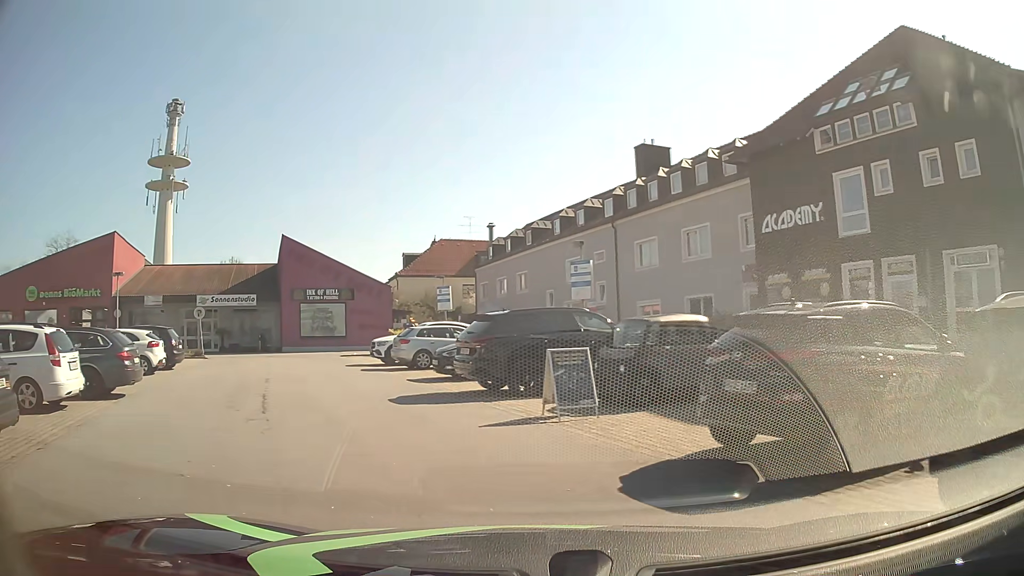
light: Day
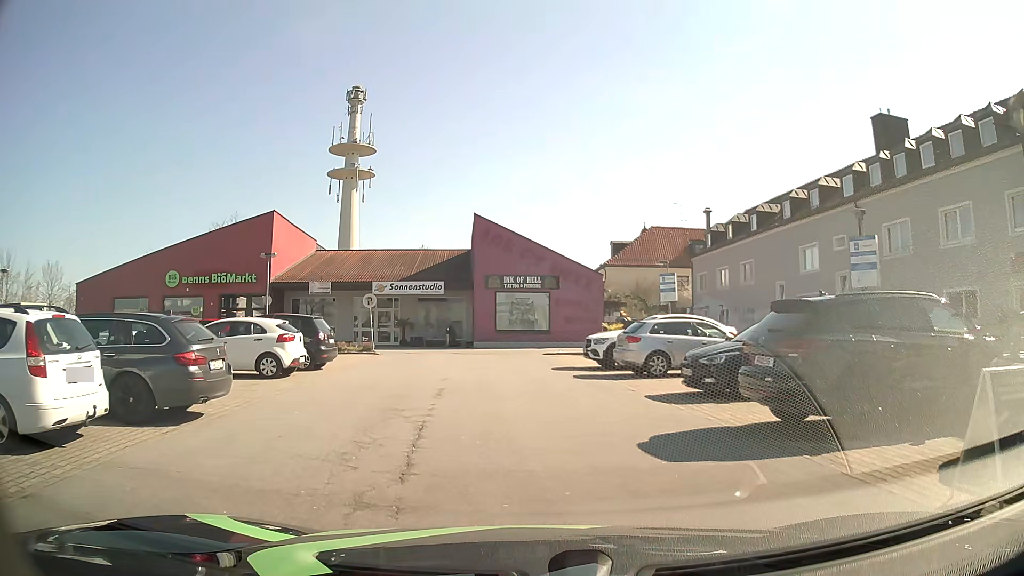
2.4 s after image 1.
(-1.0, +5.6) m; -15°
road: service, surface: asphalt
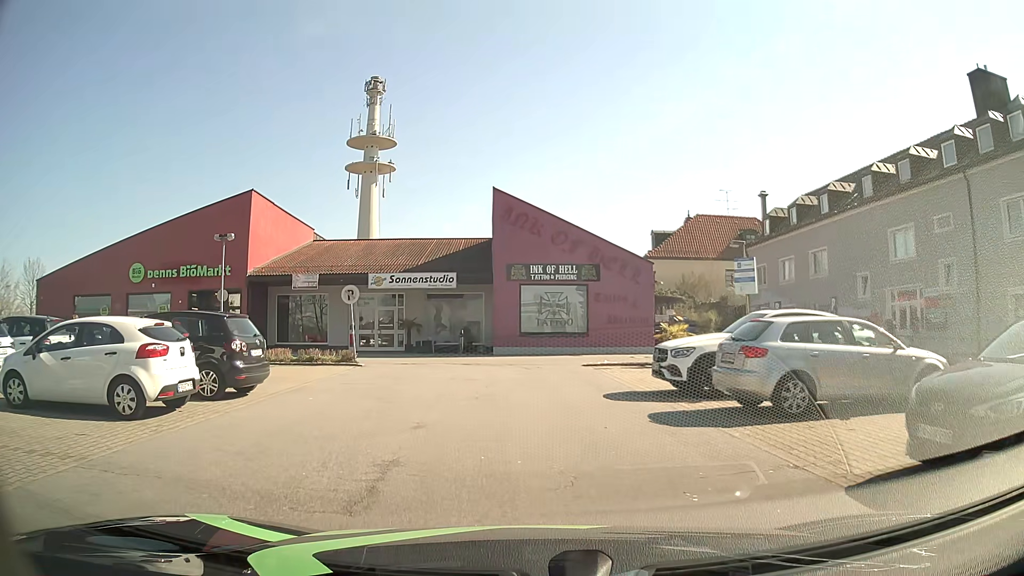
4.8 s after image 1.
(-0.1, +7.3) m; -2°
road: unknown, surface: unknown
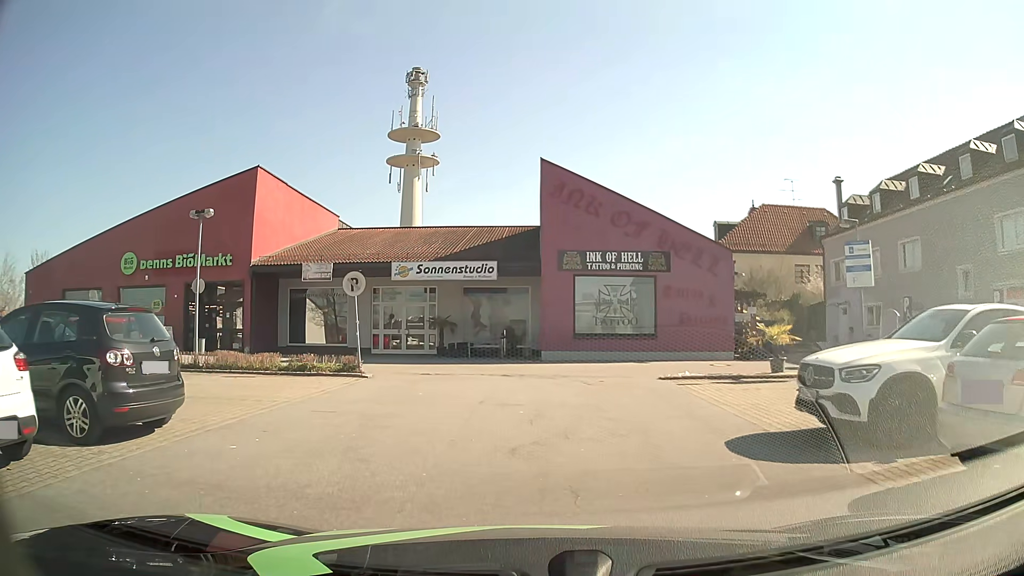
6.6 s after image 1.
(-0.1, +5.1) m; -3°
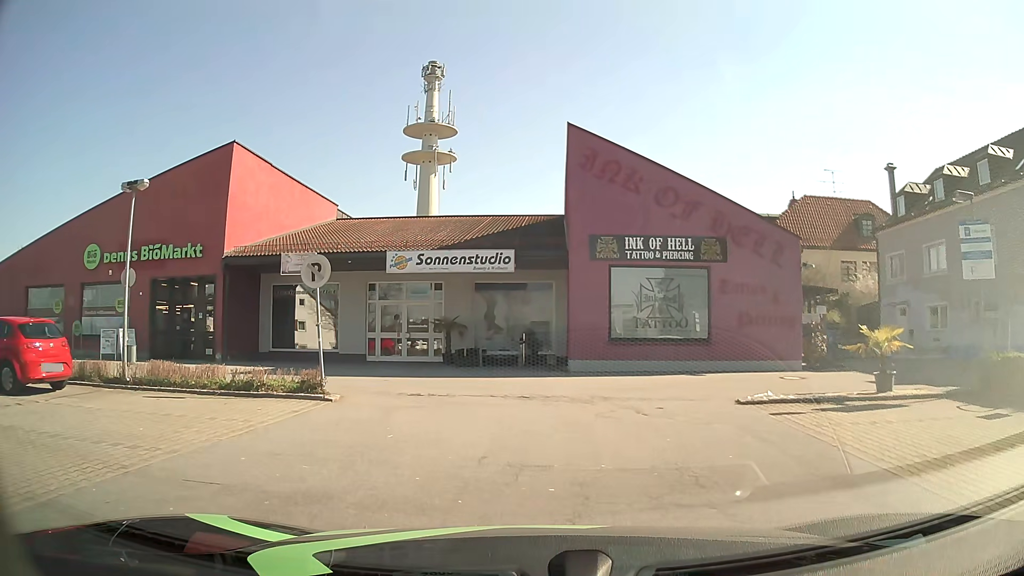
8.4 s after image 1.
(-0.2, +4.6) m; -3°
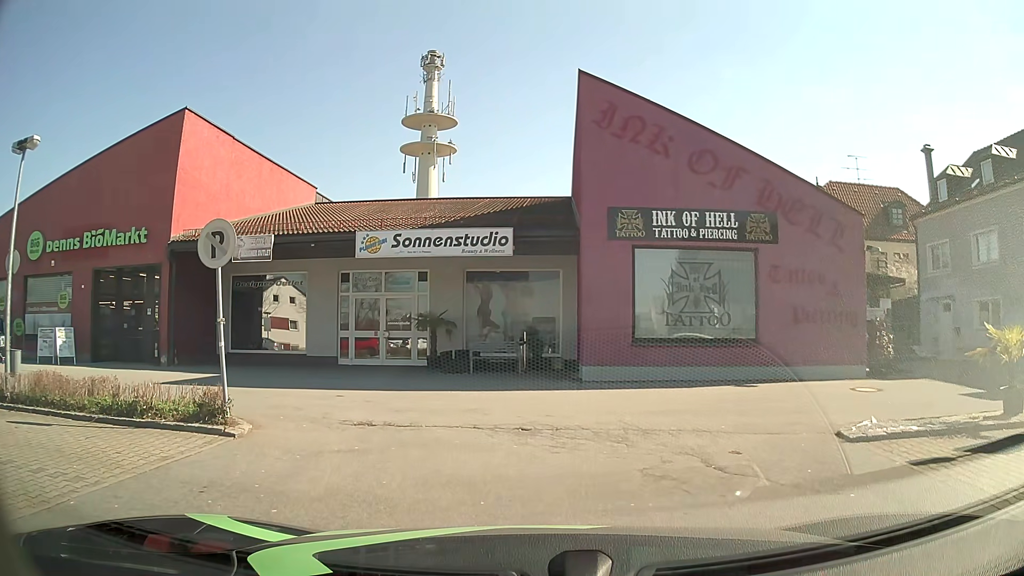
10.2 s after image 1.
(0.0, +3.9) m; 0°
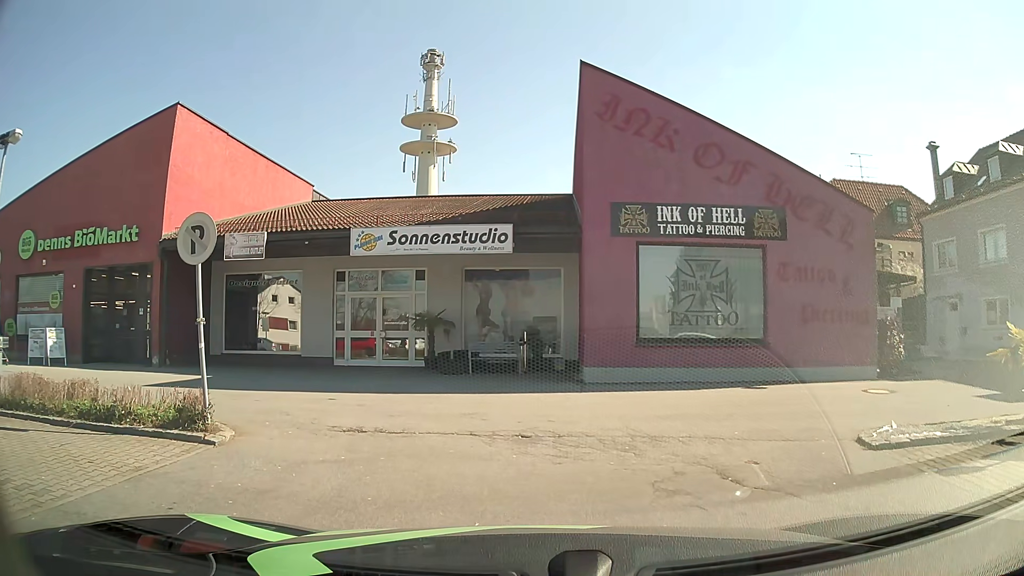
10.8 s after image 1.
(0.0, +0.5) m; 0°
